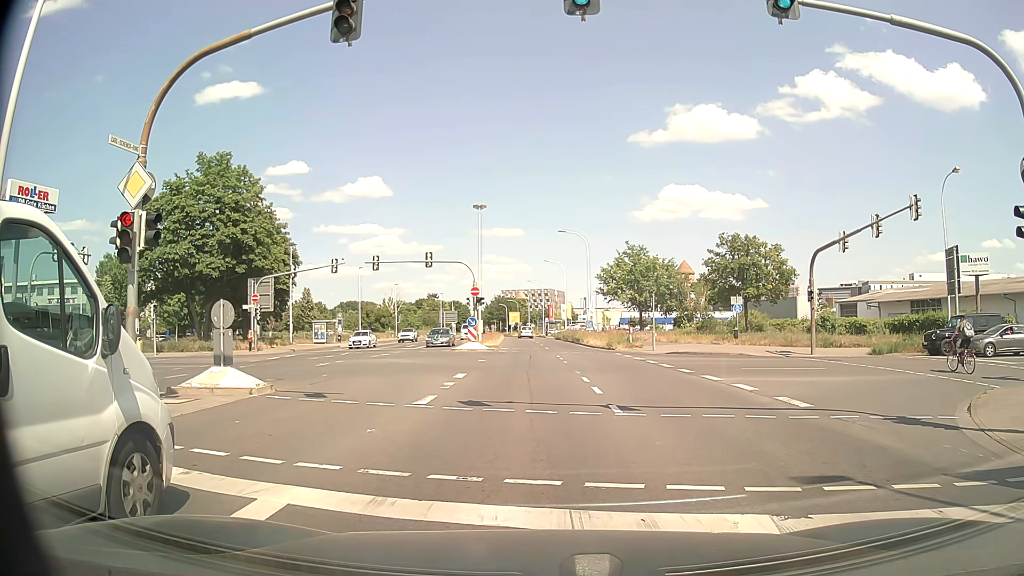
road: secondary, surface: asphalt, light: Day
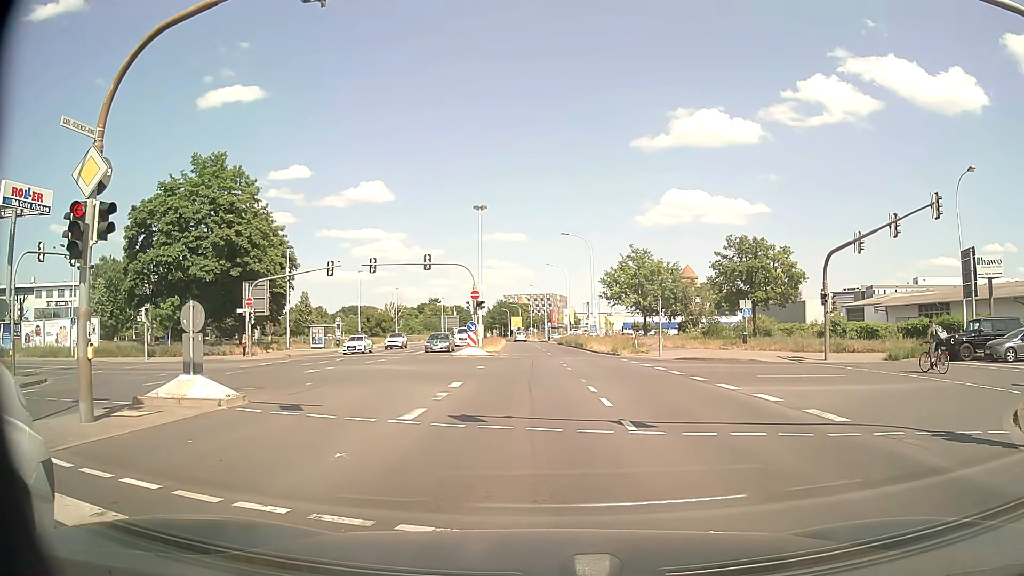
(0.0, +1.7) m; 0°
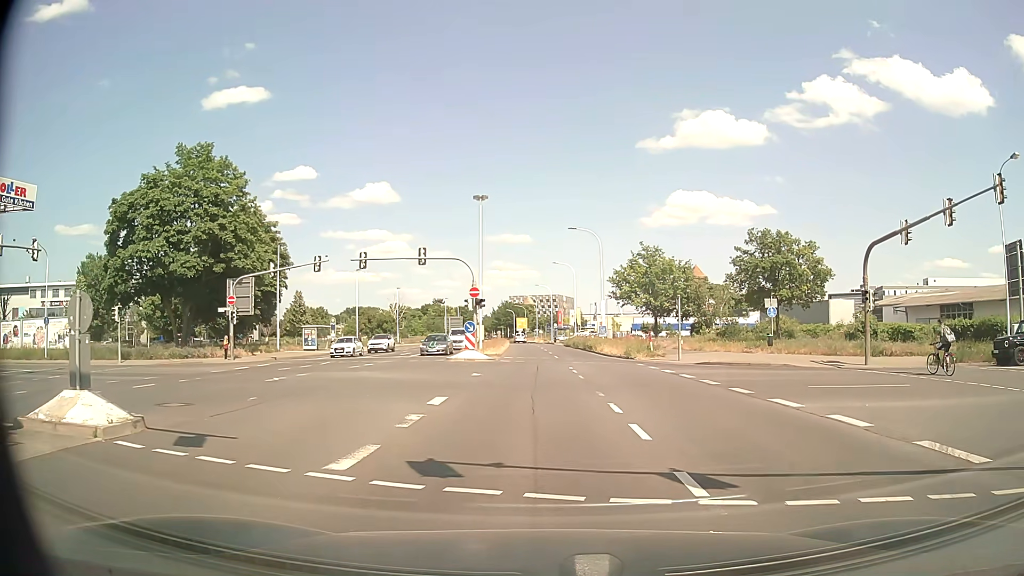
(+0.1, +4.2) m; +1°
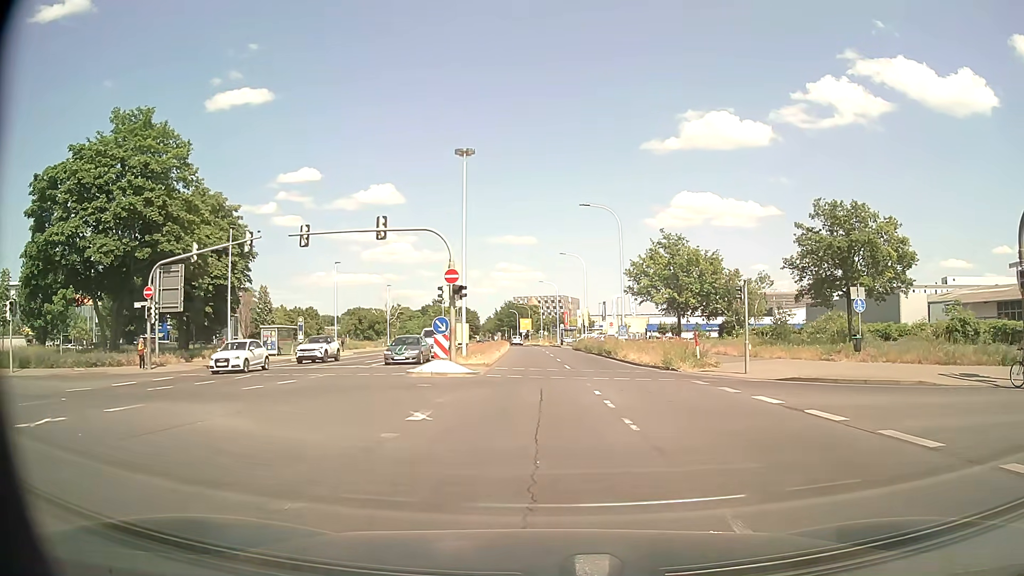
(-0.2, +11.6) m; 0°
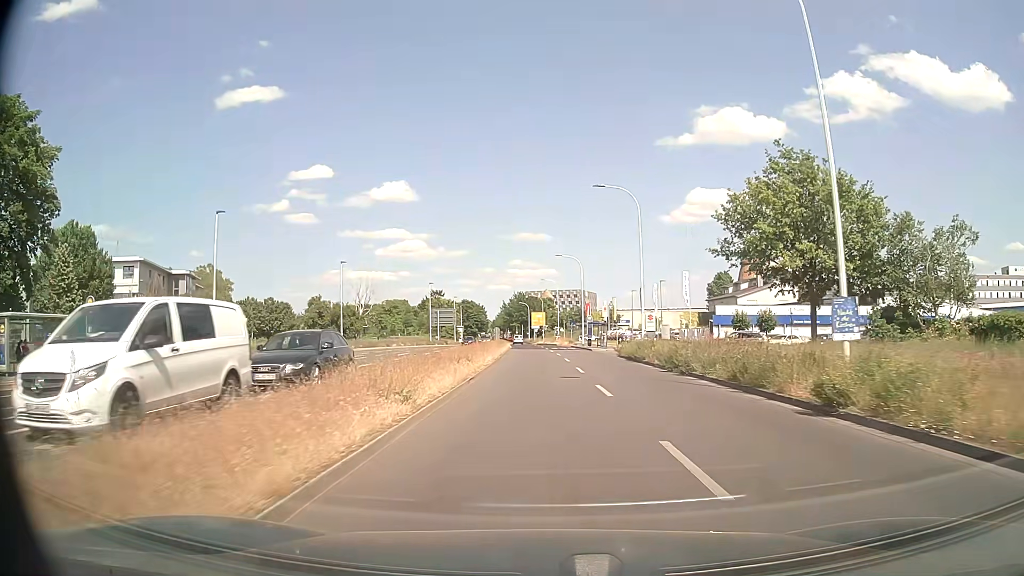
(-0.7, +32.9) m; -2°
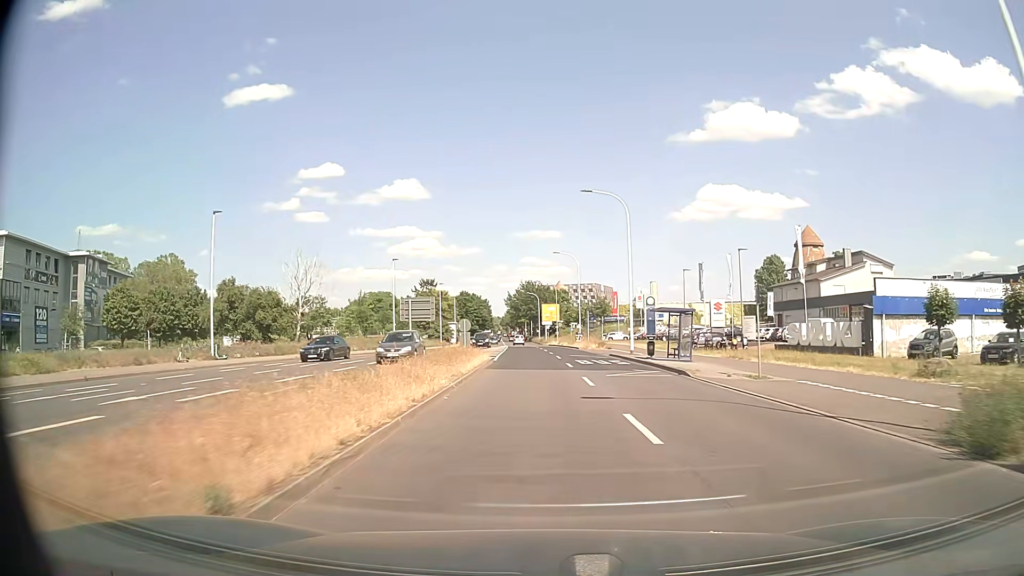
(-0.2, +33.6) m; -1°
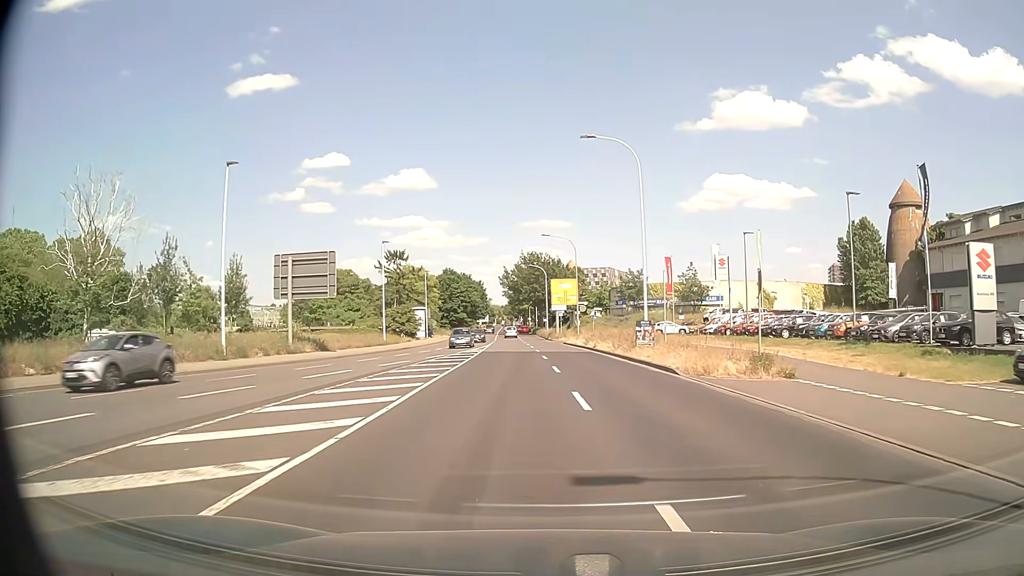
(-0.4, +42.2) m; -1°
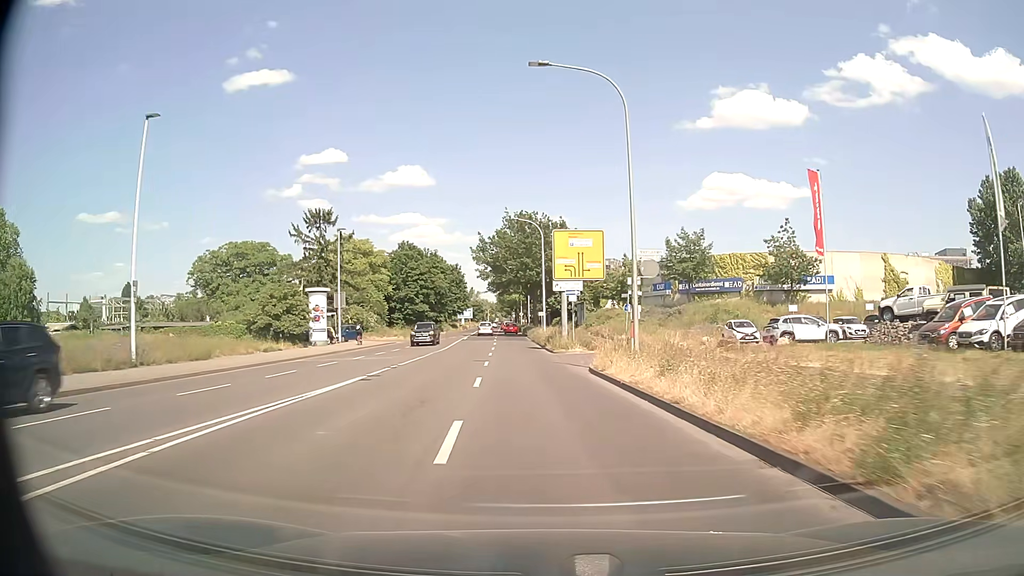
(+0.3, +40.6) m; 0°
(0, +10) (0, +20) (-1, +30) (-1, +40) (-2, +50) (-2, +60) (-3, +70) (-3, +80) (-4, +90) (-4, +100) m
